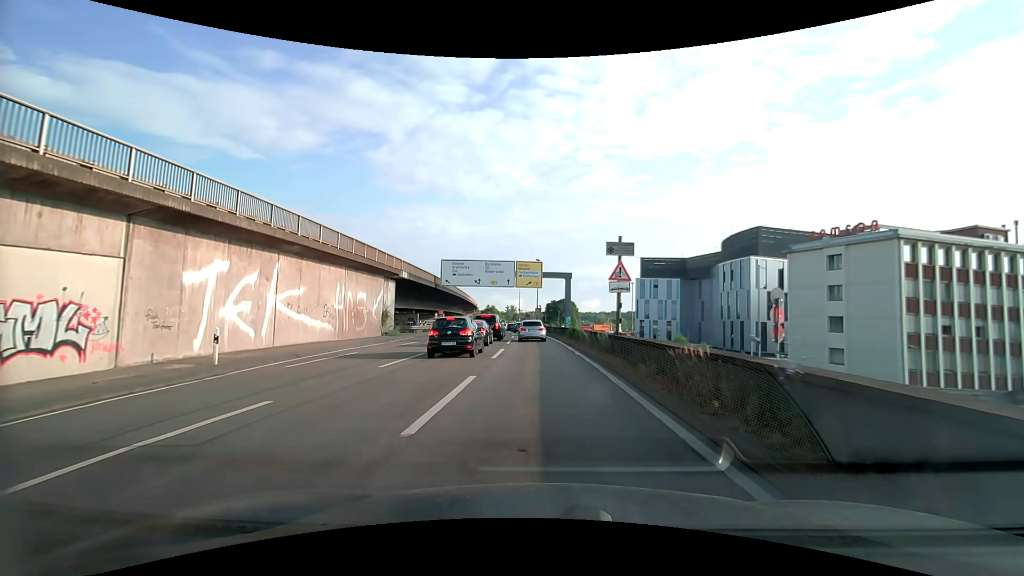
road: motorway_link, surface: asphalt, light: Day
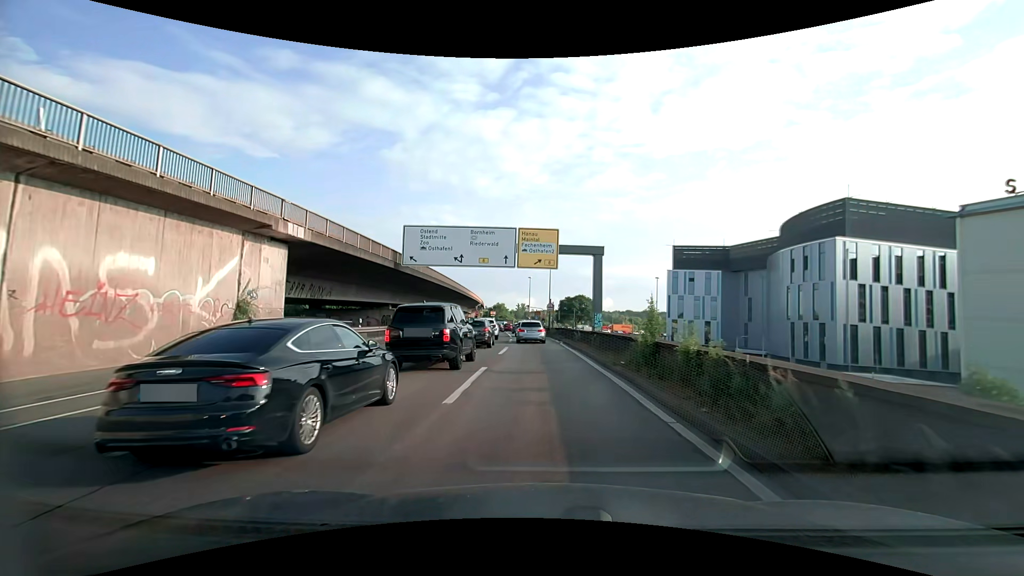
(-0.2, +21.5) m; -1°
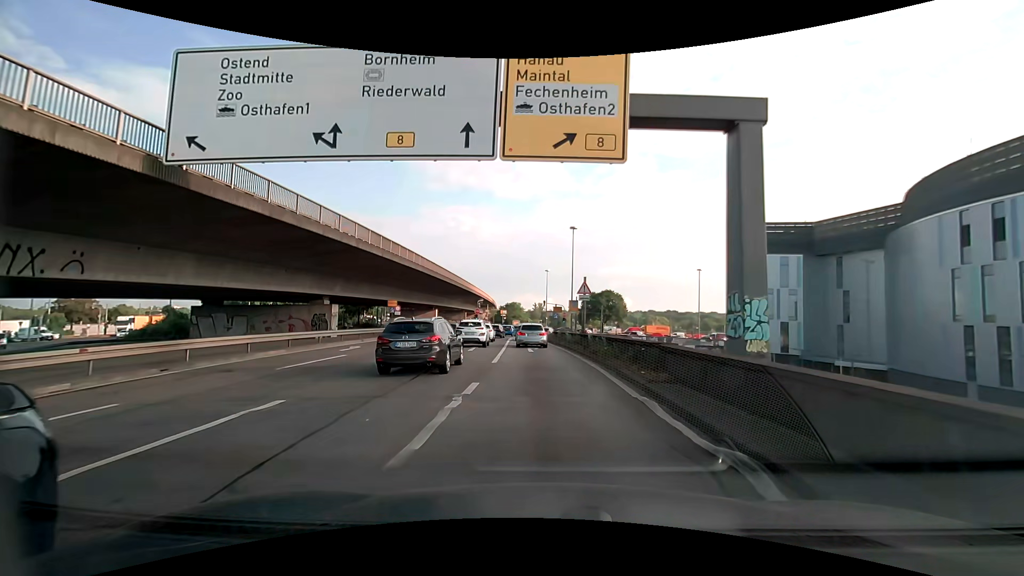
(-0.4, +26.8) m; -2°
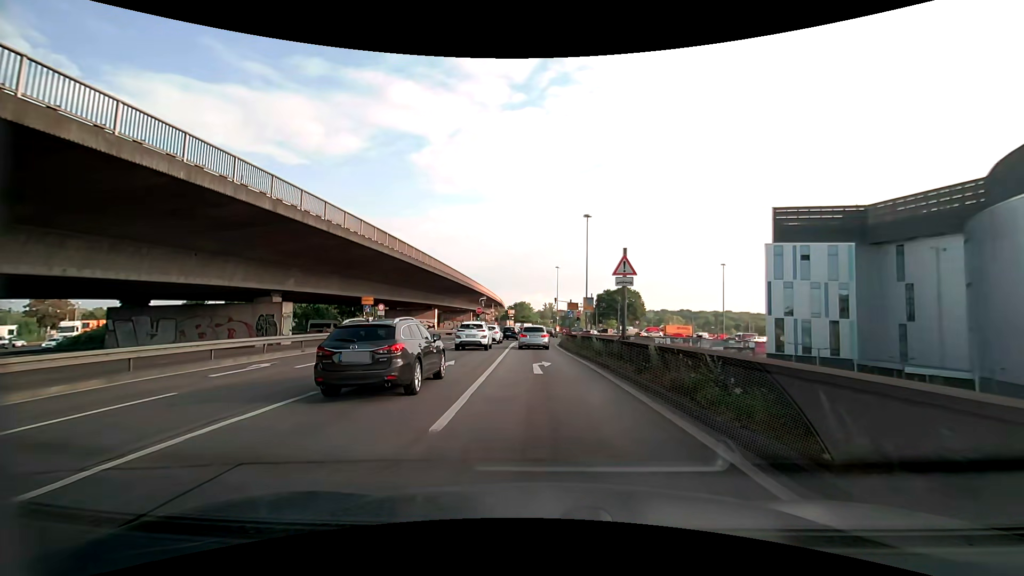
(-0.1, +10.6) m; -1°
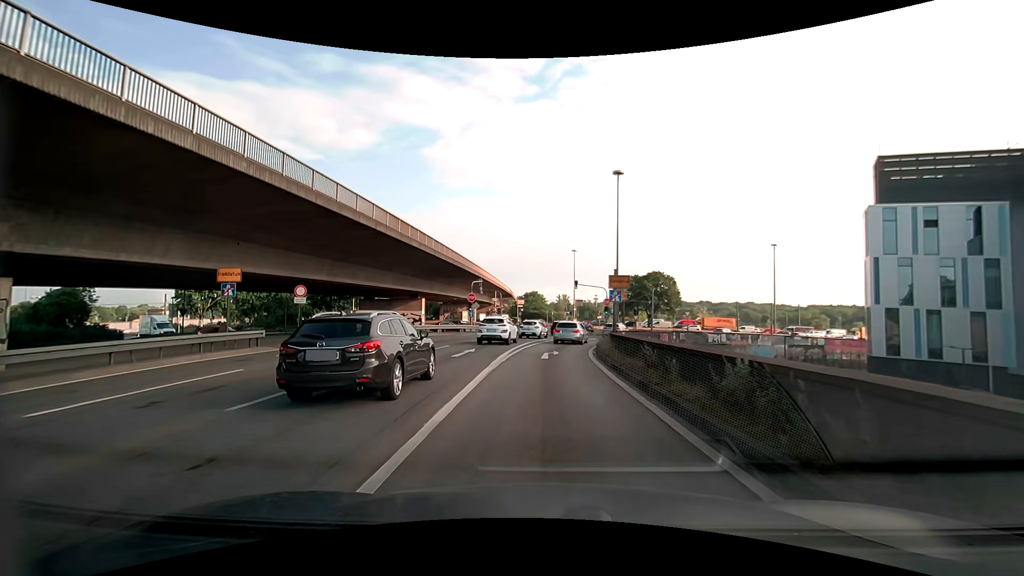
(-0.3, +20.8) m; -2°
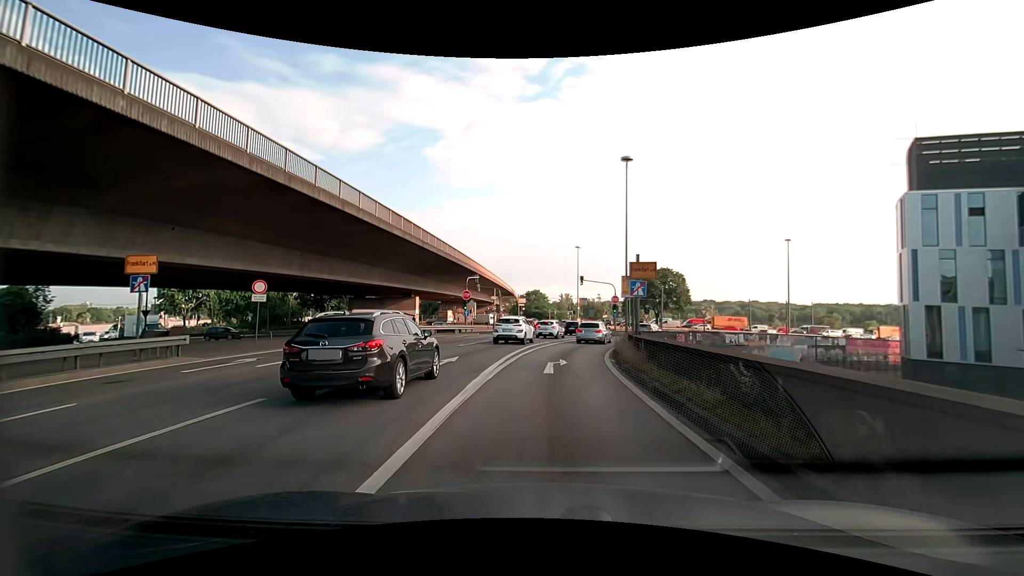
(0.0, +5.2) m; 0°
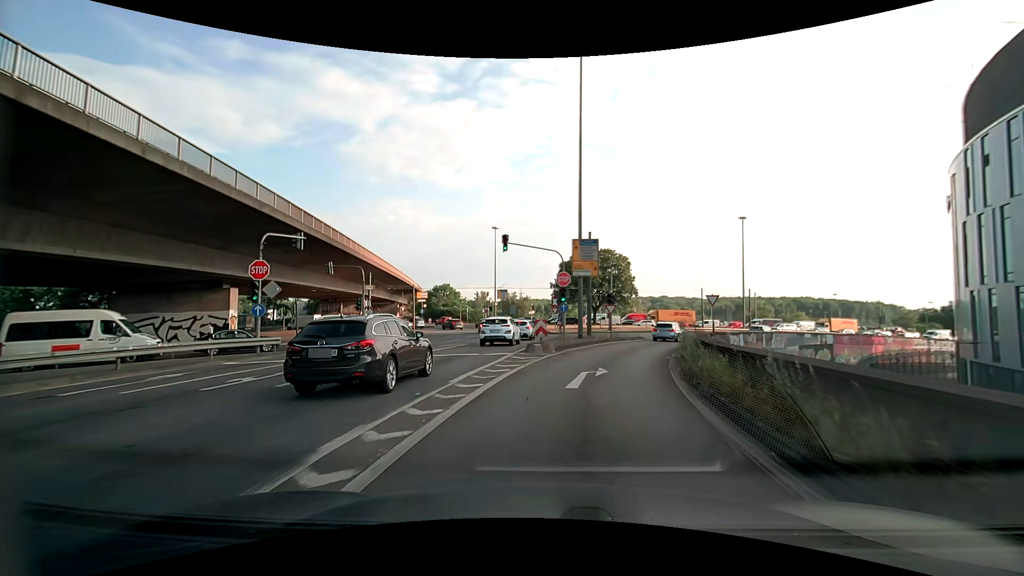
(+1.3, +25.8) m; +9°
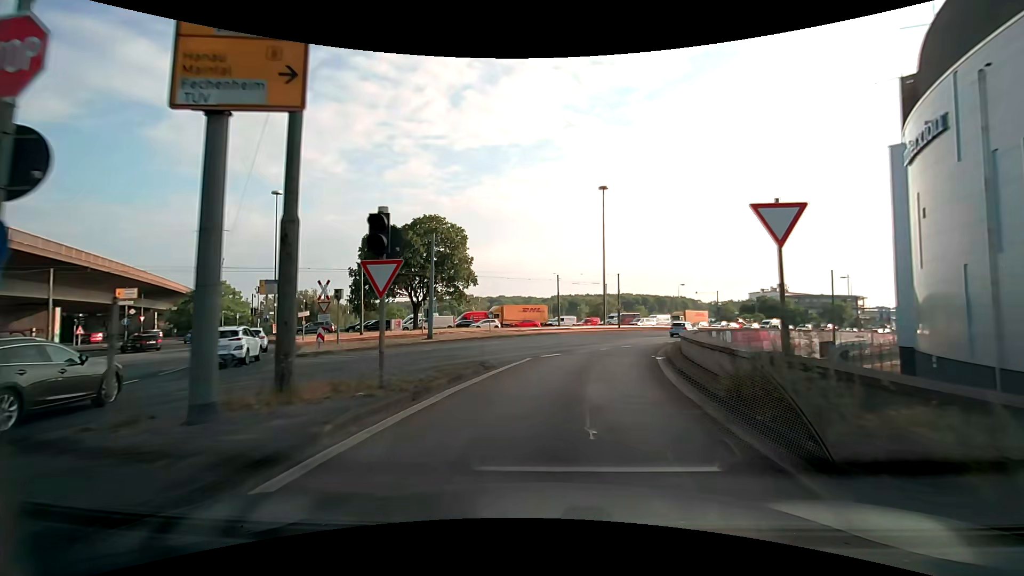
(+4.3, +26.4) m; +17°
(+1, +10) (+2, +20) (+5, +30) (+8, +39) (+12, +48) (+18, +56) (+24, +64) (+30, +72) (+38, +79) (+45, +86) m
